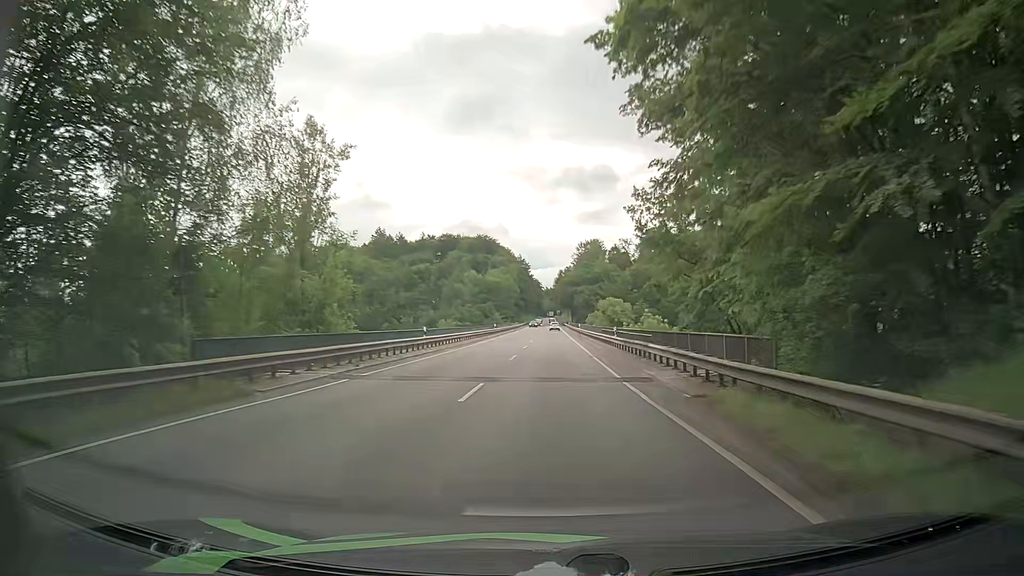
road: primary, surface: asphalt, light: Day
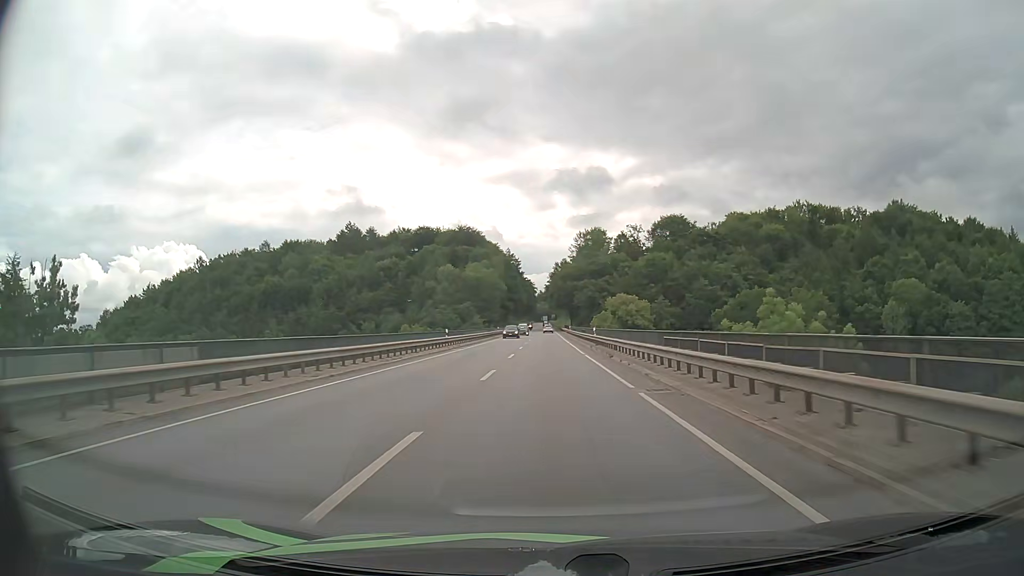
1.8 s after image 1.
(+0.3, +35.0) m; +1°
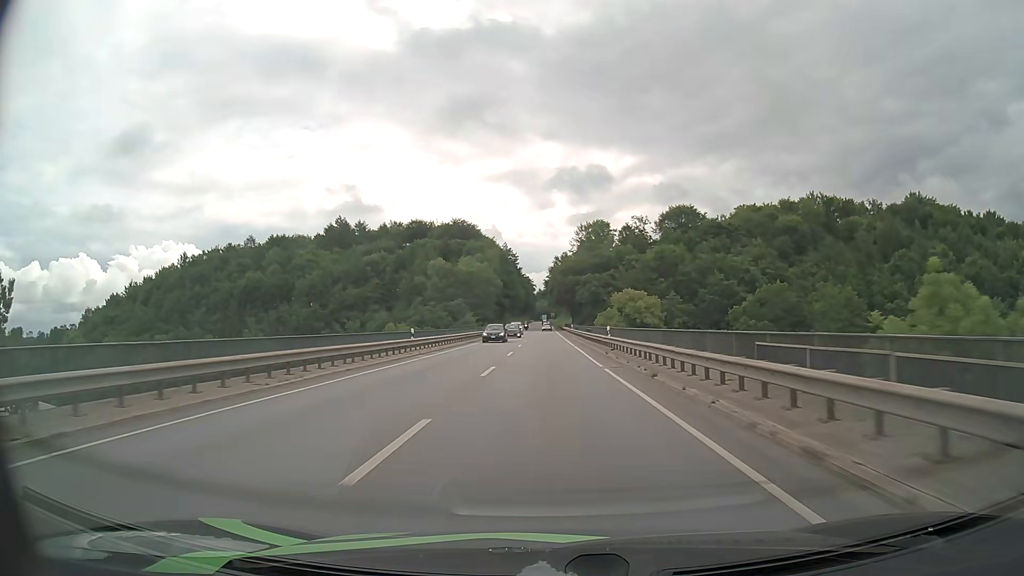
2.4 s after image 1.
(0.0, +11.7) m; 0°
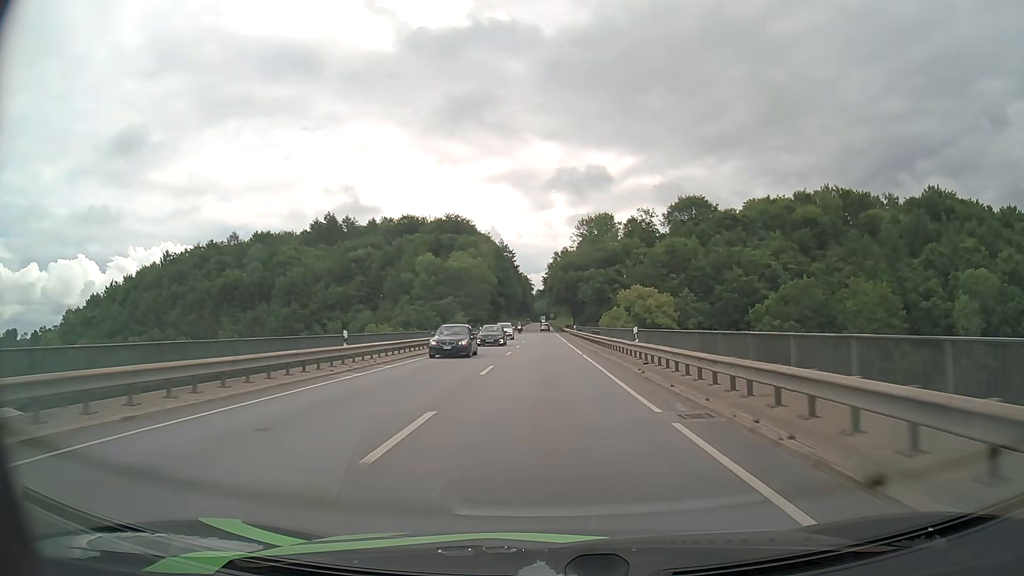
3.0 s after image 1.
(0.0, +11.7) m; 0°
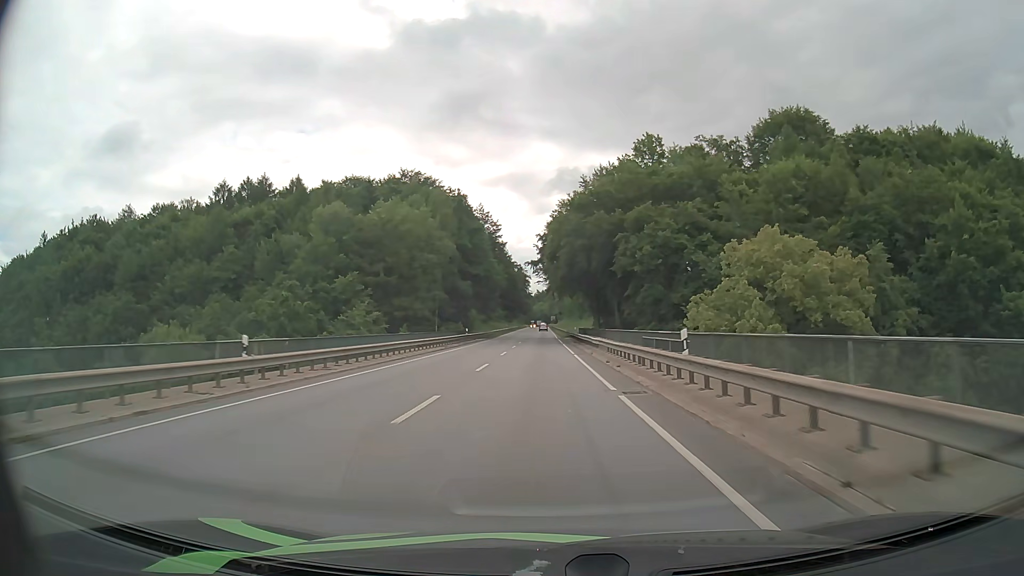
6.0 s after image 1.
(0.0, +58.5) m; 0°
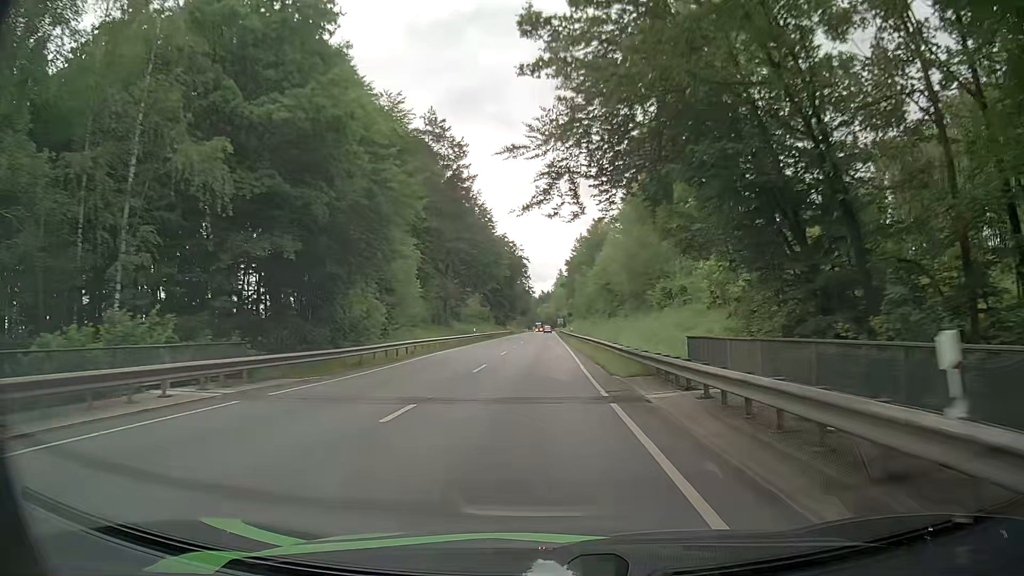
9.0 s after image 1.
(0.0, +59.7) m; -1°
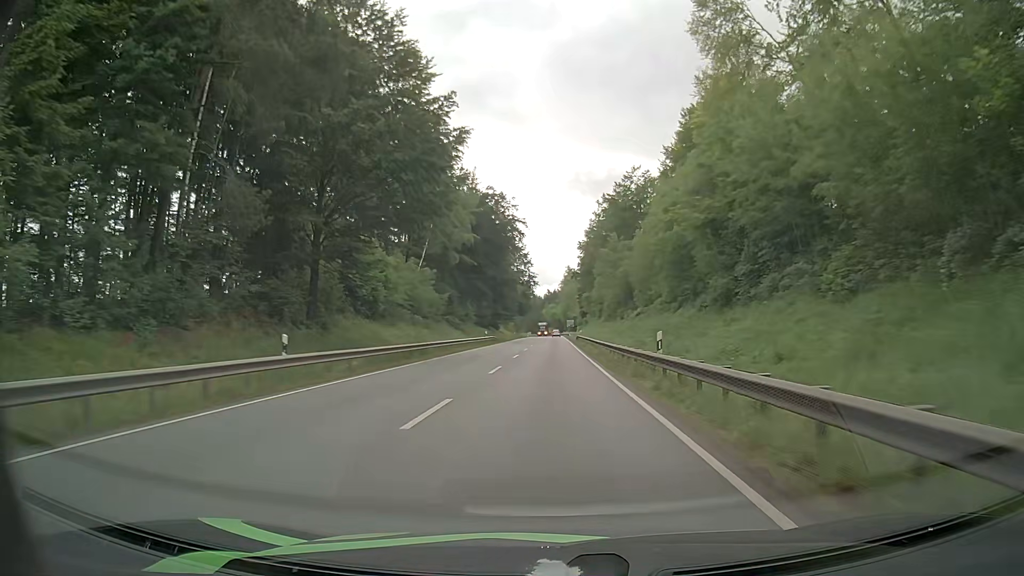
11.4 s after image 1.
(-0.3, +49.0) m; 0°
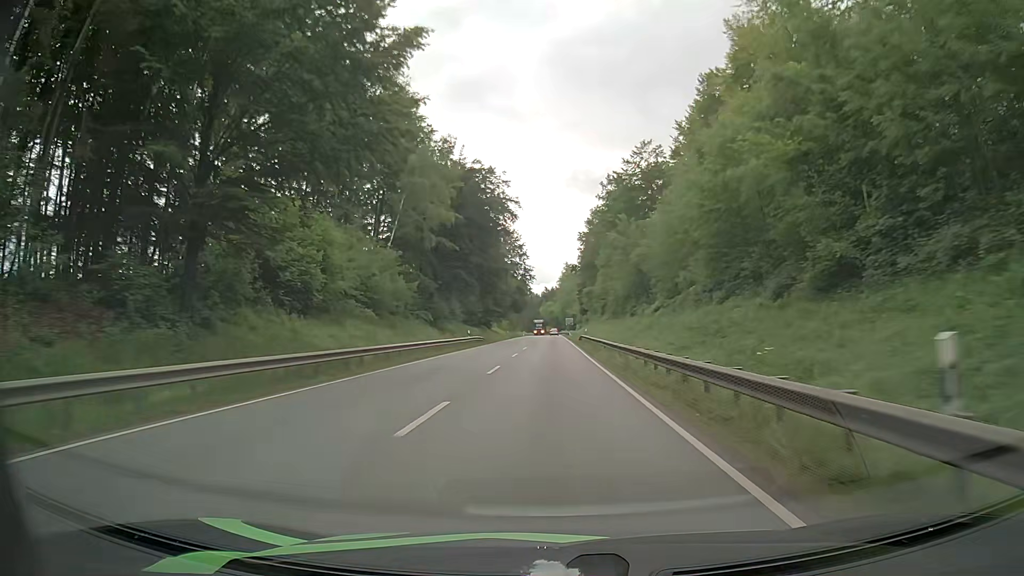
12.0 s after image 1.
(0.0, +12.6) m; +1°
(0, +10) (0, +20) (0, +30) (0, +40) (0, +50) (0, +60) (0, +70) (0, +80) (0, +90) (0, +100) m
